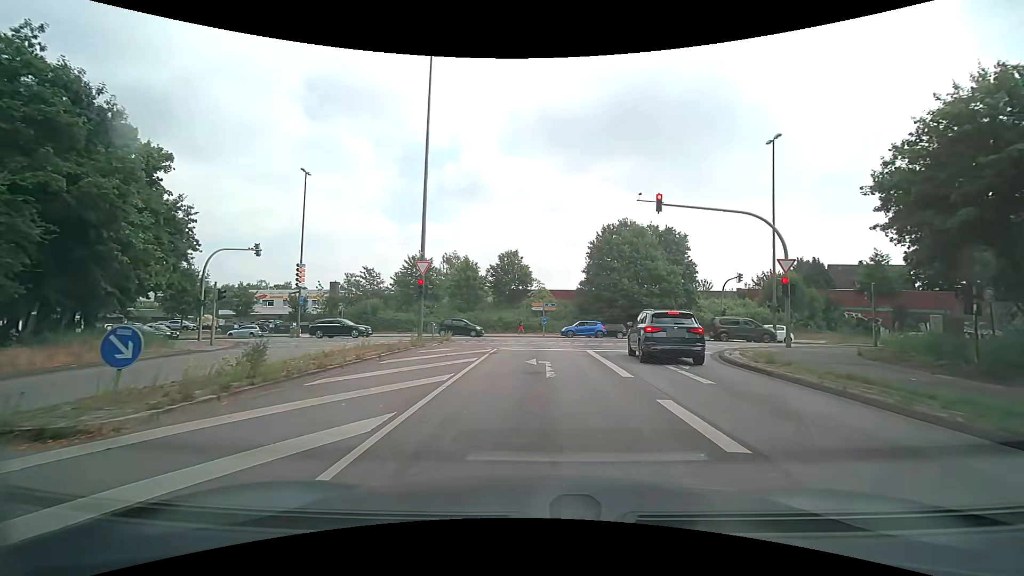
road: secondary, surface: asphalt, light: Day
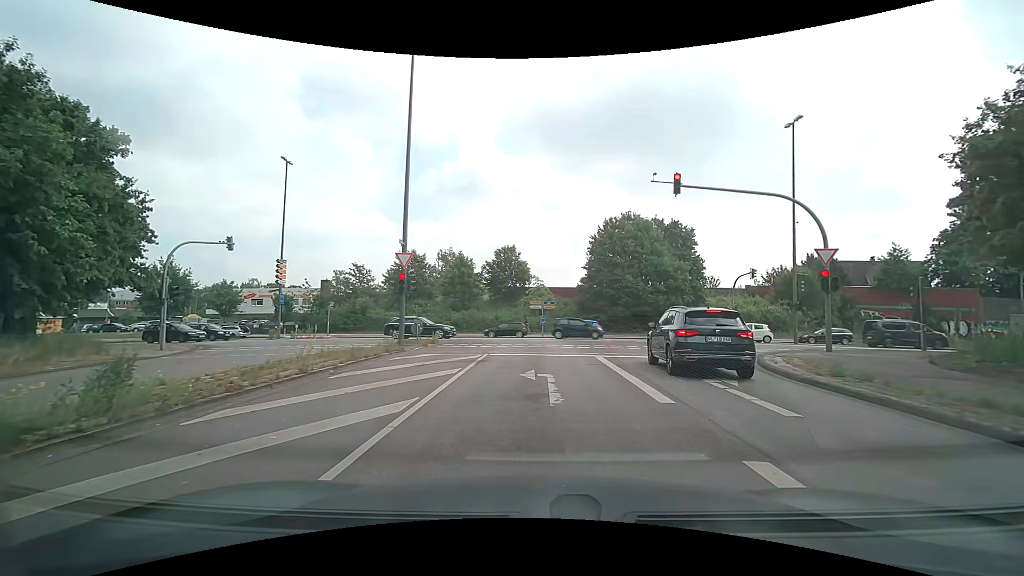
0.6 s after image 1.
(0.0, +3.3) m; 0°
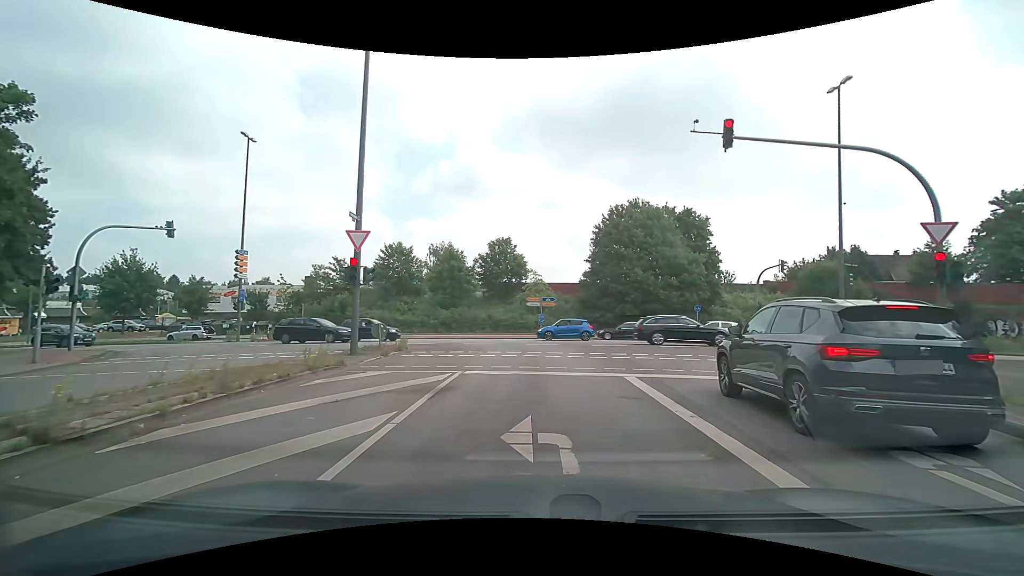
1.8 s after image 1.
(0.0, +5.6) m; +1°
